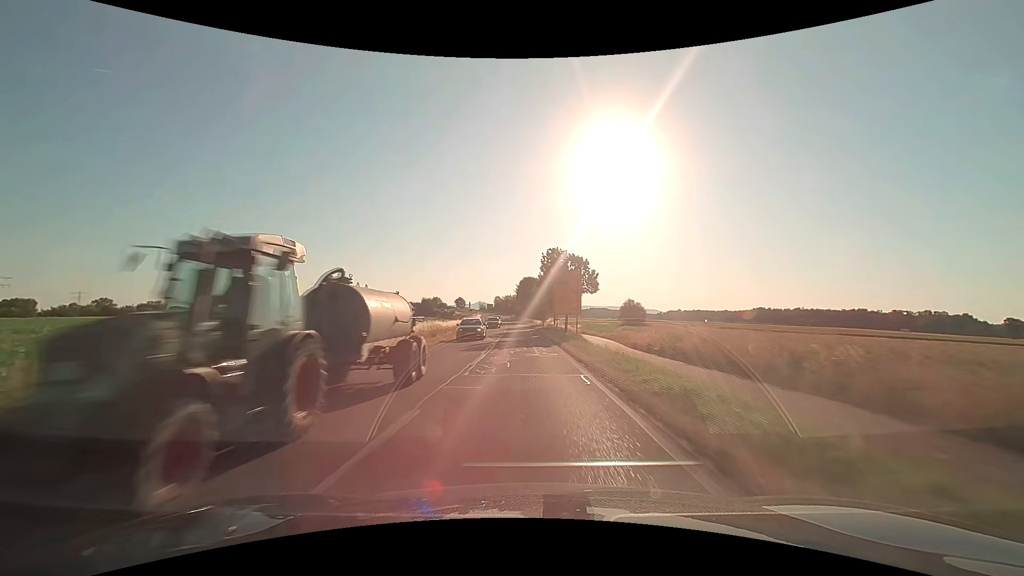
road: secondary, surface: asphalt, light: Day
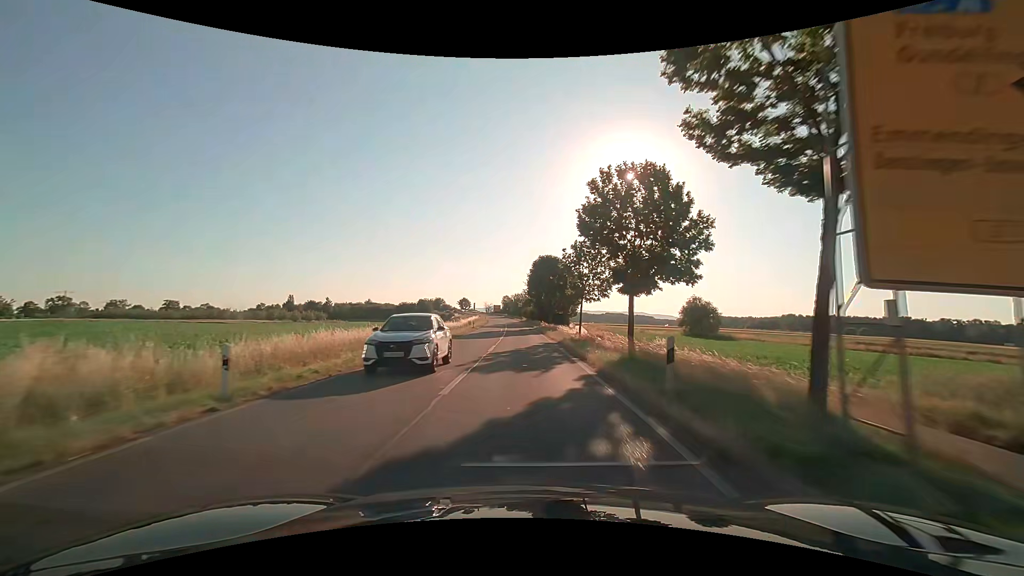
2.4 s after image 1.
(-0.6, +42.5) m; -2°
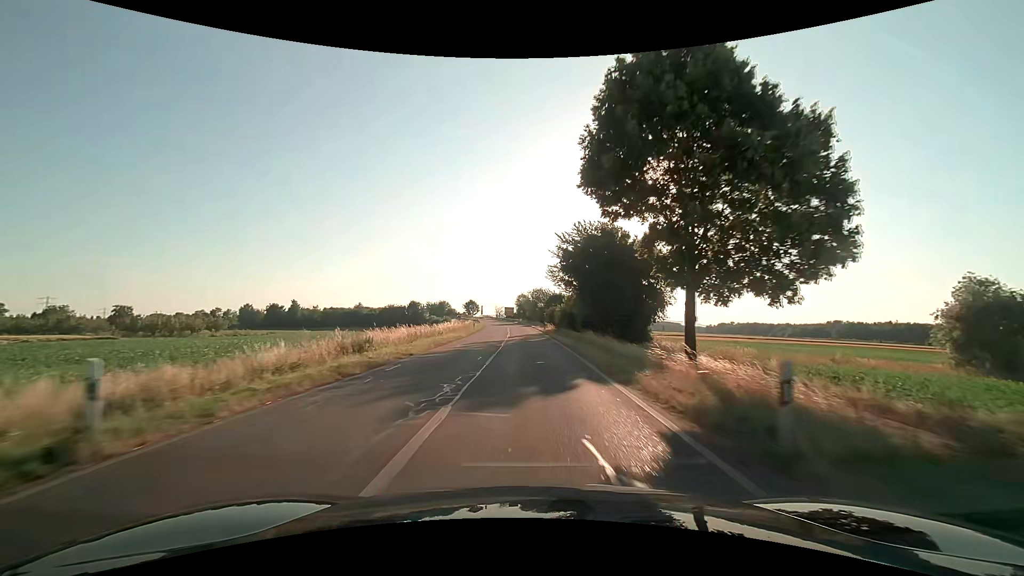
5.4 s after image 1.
(-1.0, +53.6) m; -2°
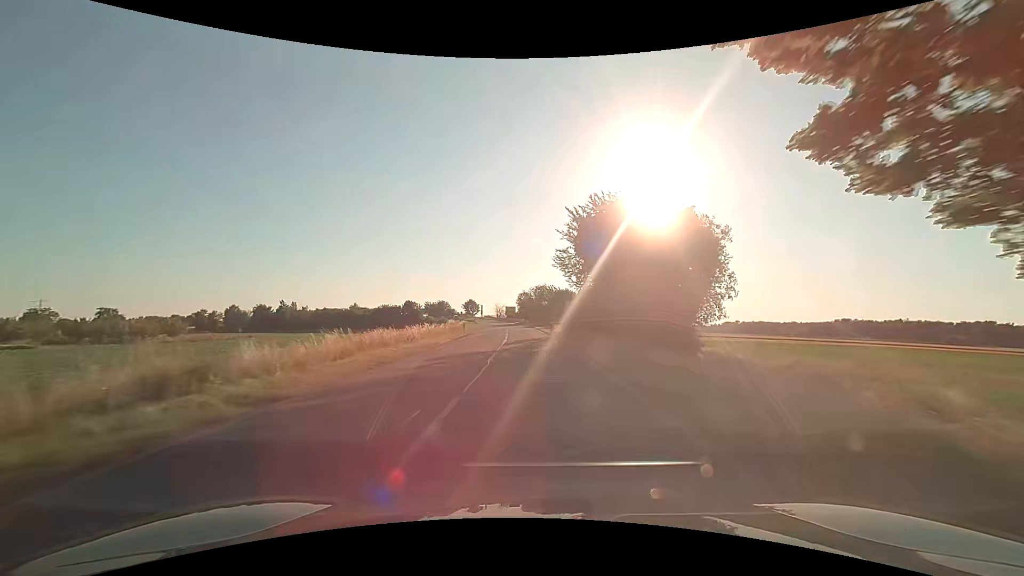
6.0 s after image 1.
(0.0, +10.8) m; 0°
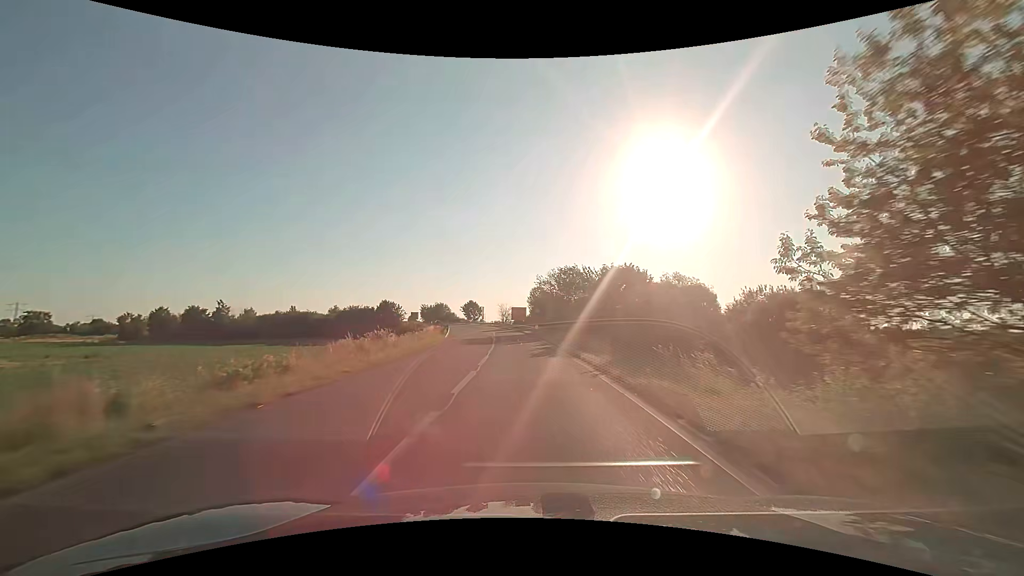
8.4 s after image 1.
(-0.5, +43.1) m; -1°
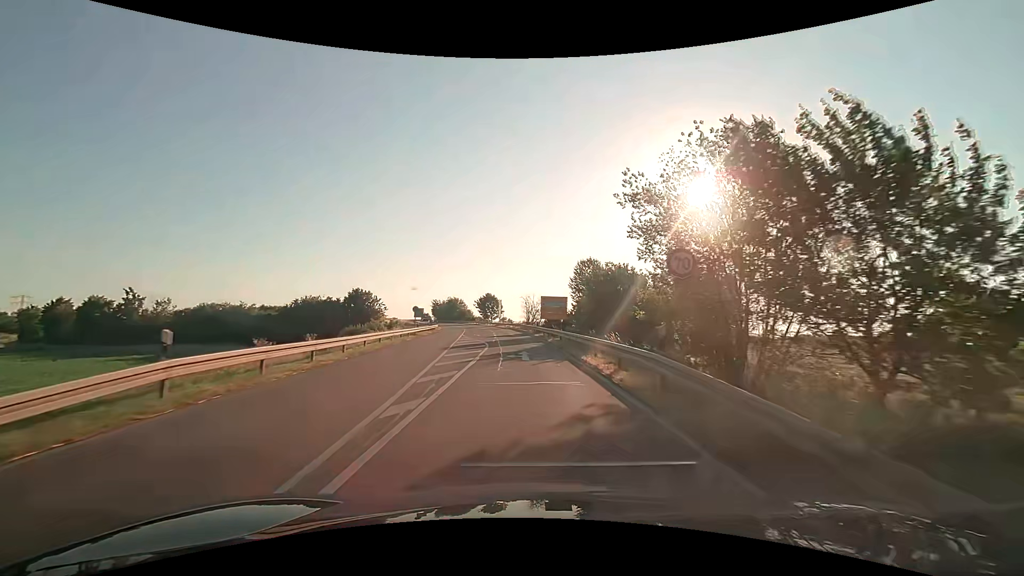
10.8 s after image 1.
(-1.2, +42.6) m; -4°
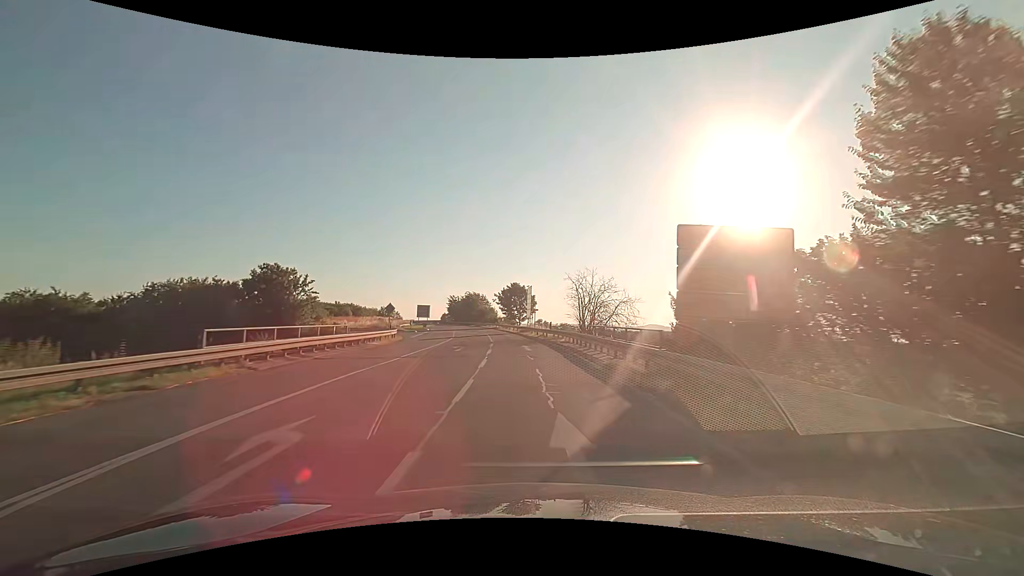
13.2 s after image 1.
(-1.4, +41.7) m; -4°
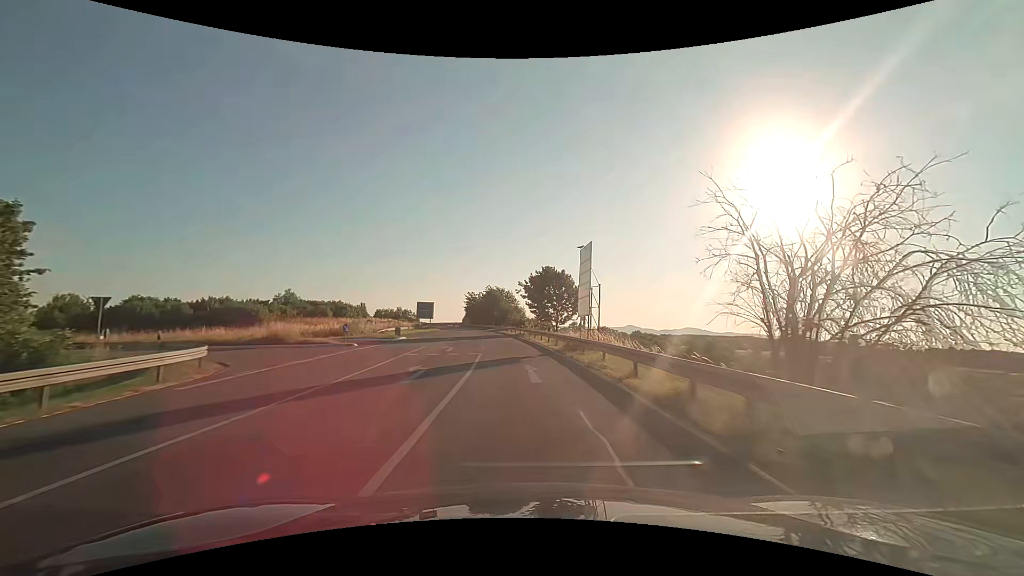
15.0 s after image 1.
(-0.9, +31.0) m; -4°
(0, +10) (-1, +20) (-1, +30) (-2, +40) (-3, +50) (-5, +60) (-6, +70) (-8, +79) (-10, +89) (-12, +99) m
